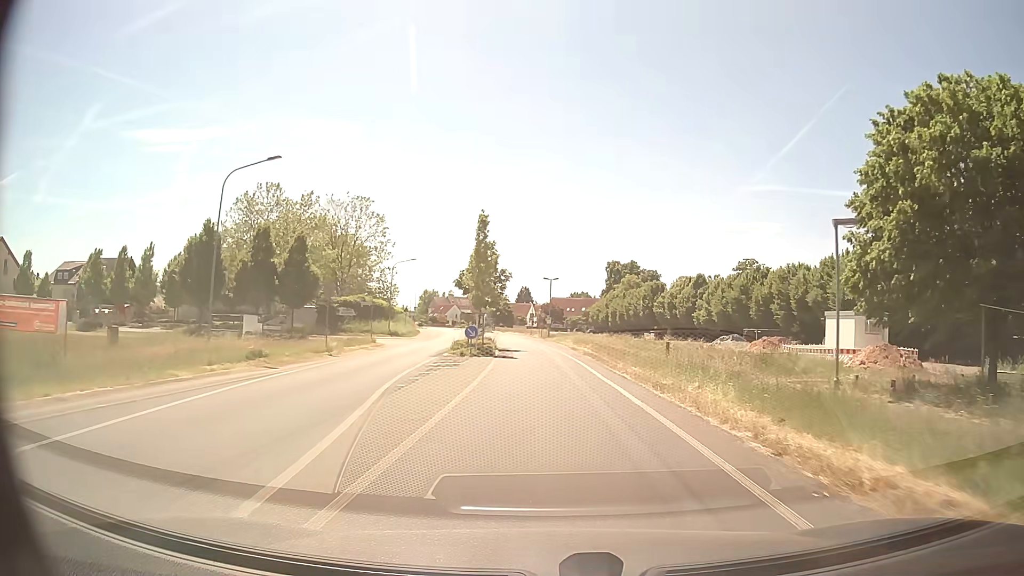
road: tertiary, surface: asphalt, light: Day
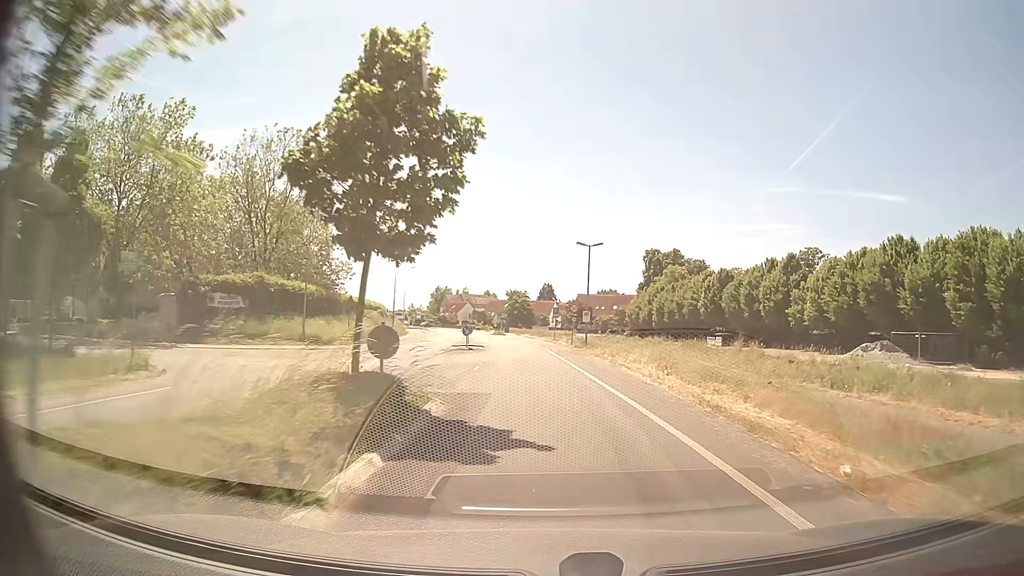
(-0.5, +29.5) m; -2°
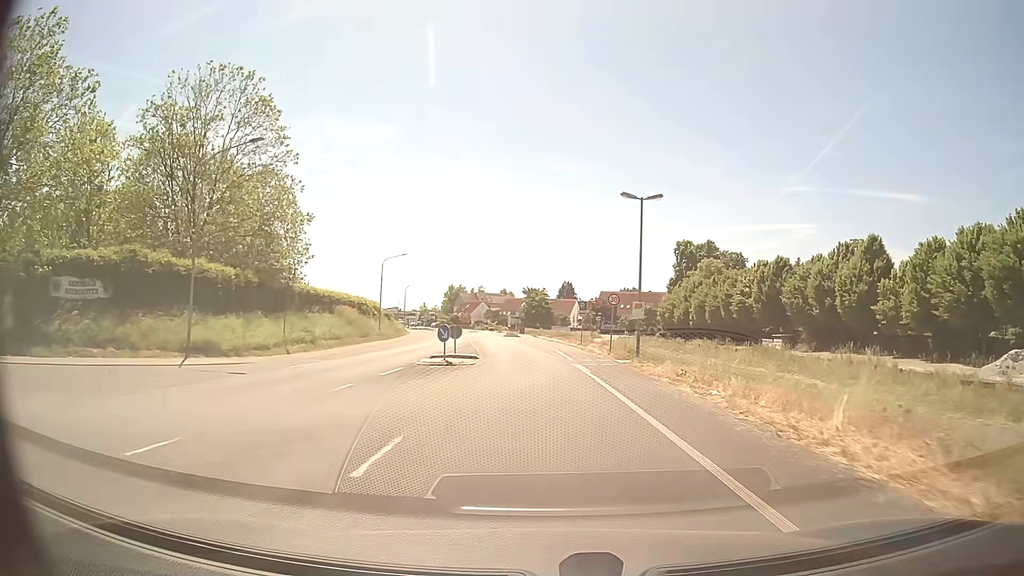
(-0.1, +14.8) m; -1°
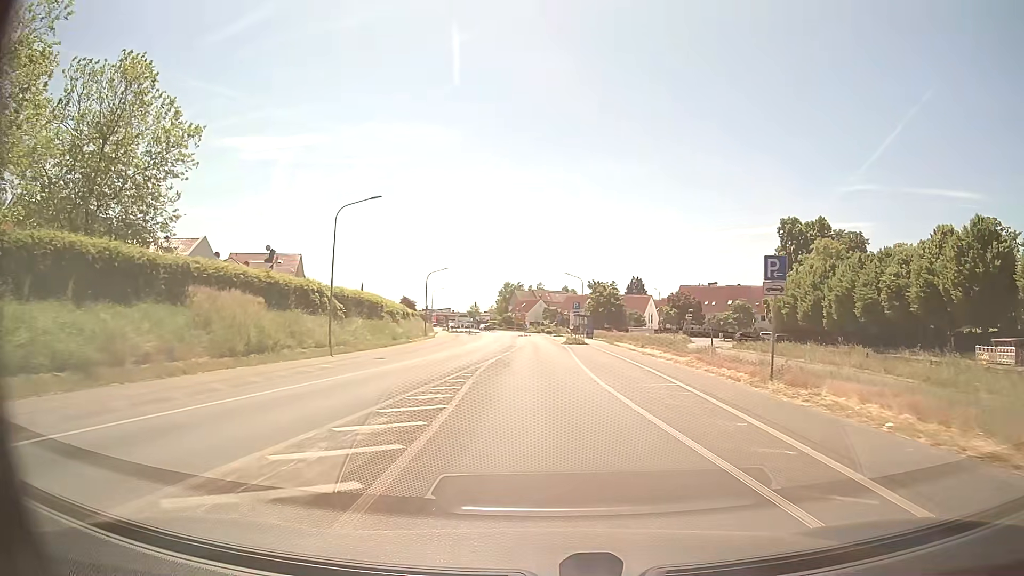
(-1.2, +29.0) m; -5°
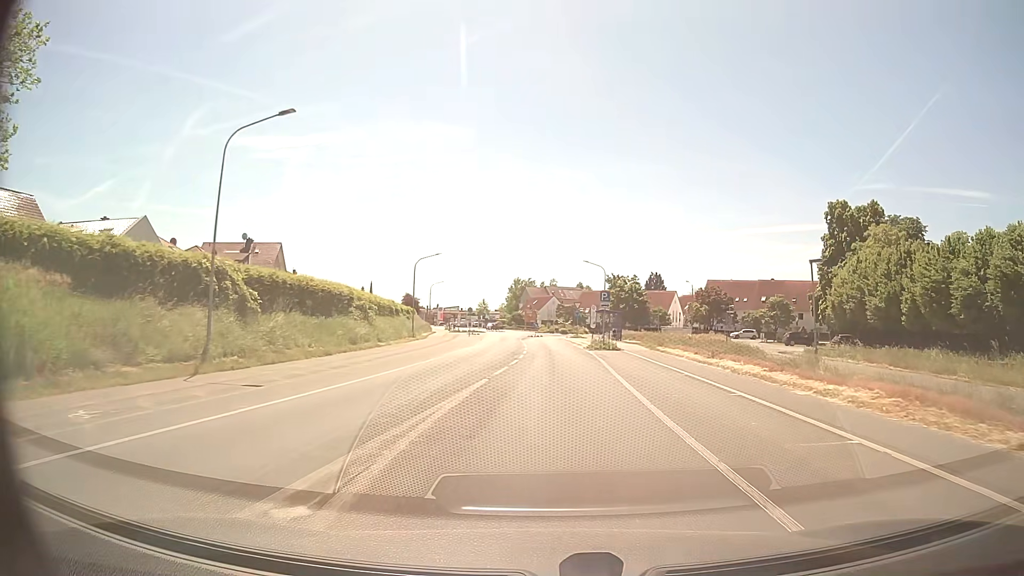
(-0.2, +14.2) m; -1°
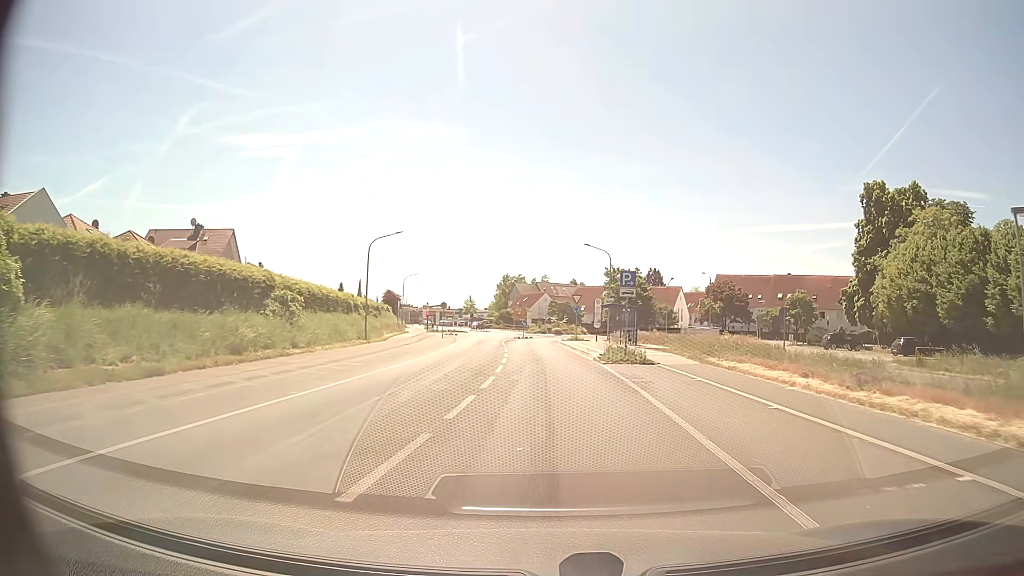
(+0.1, +13.6) m; +1°
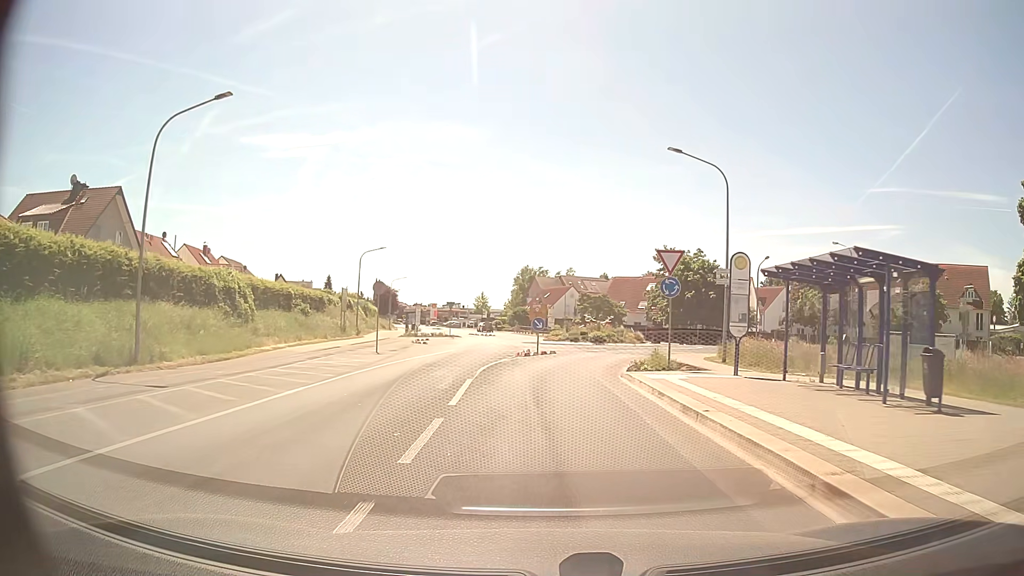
(-0.3, +30.2) m; -2°
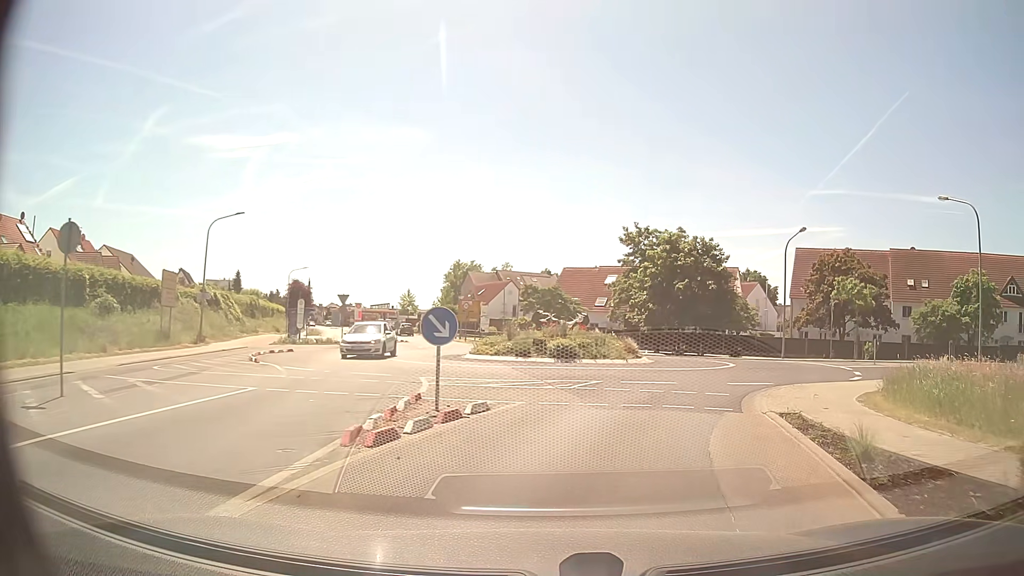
(+0.2, +19.1) m; +5°
